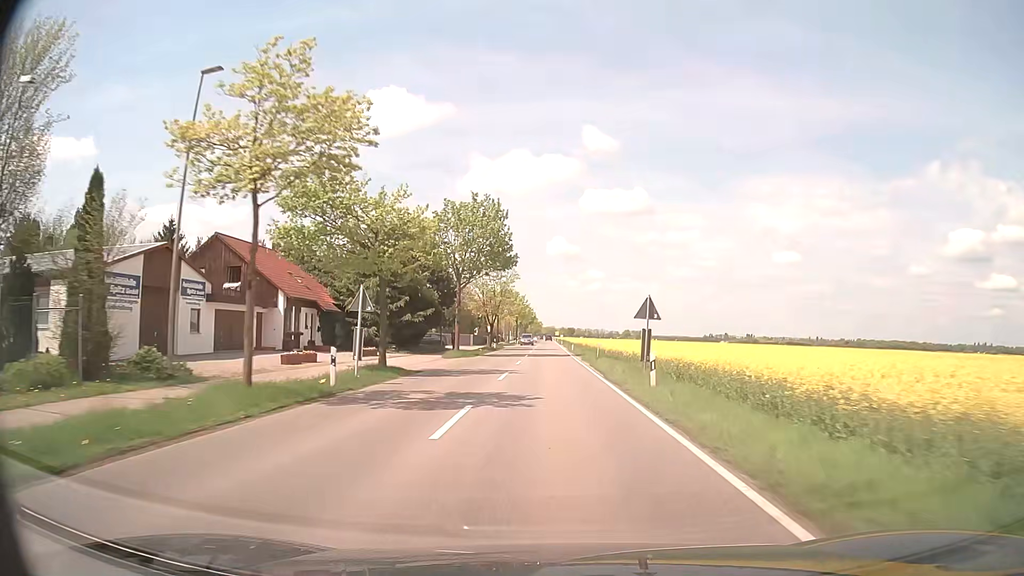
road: secondary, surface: asphalt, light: Day
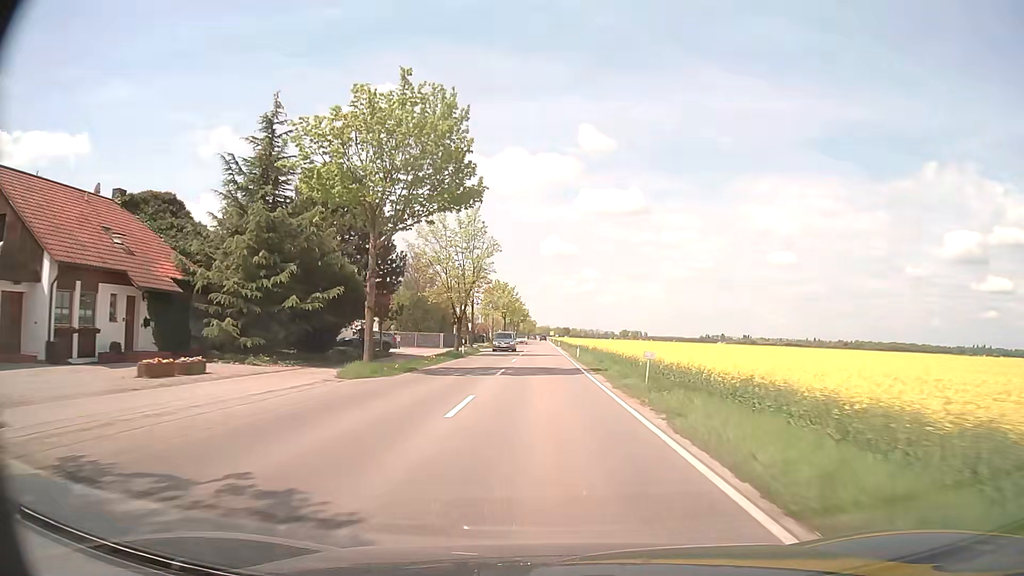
(+0.1, +21.7) m; +1°
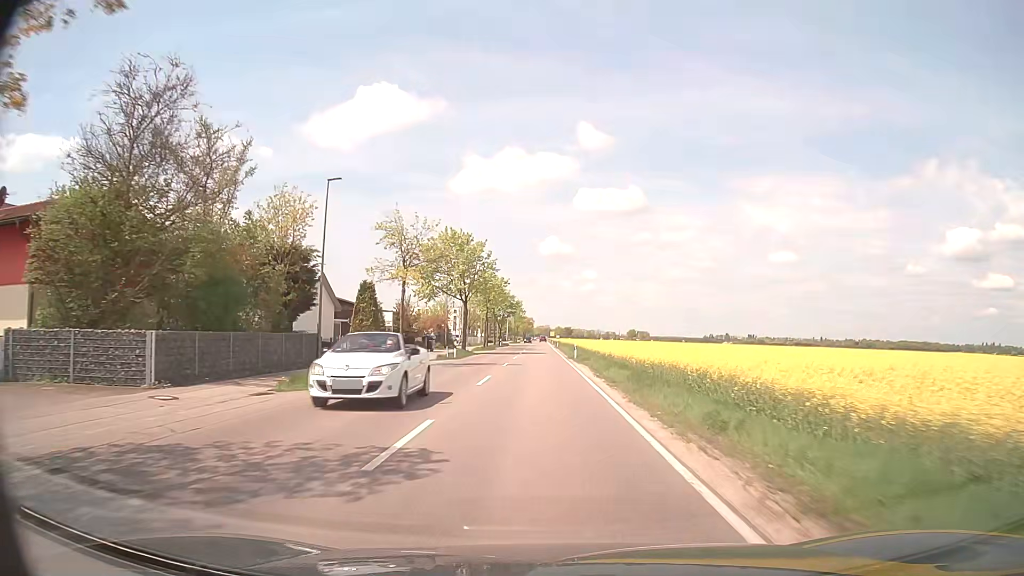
(-0.1, +52.4) m; 0°
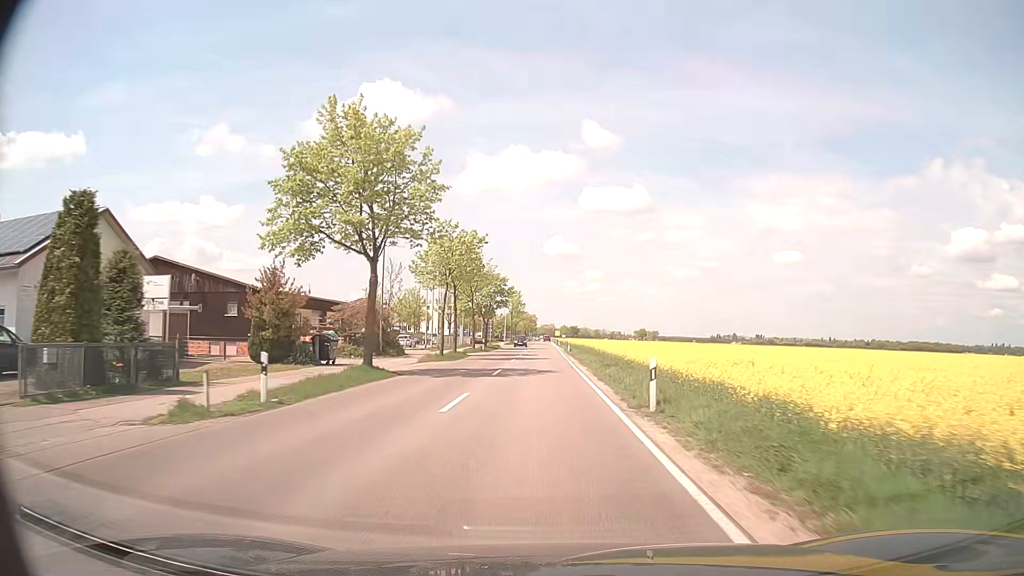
(-0.1, +30.5) m; 0°
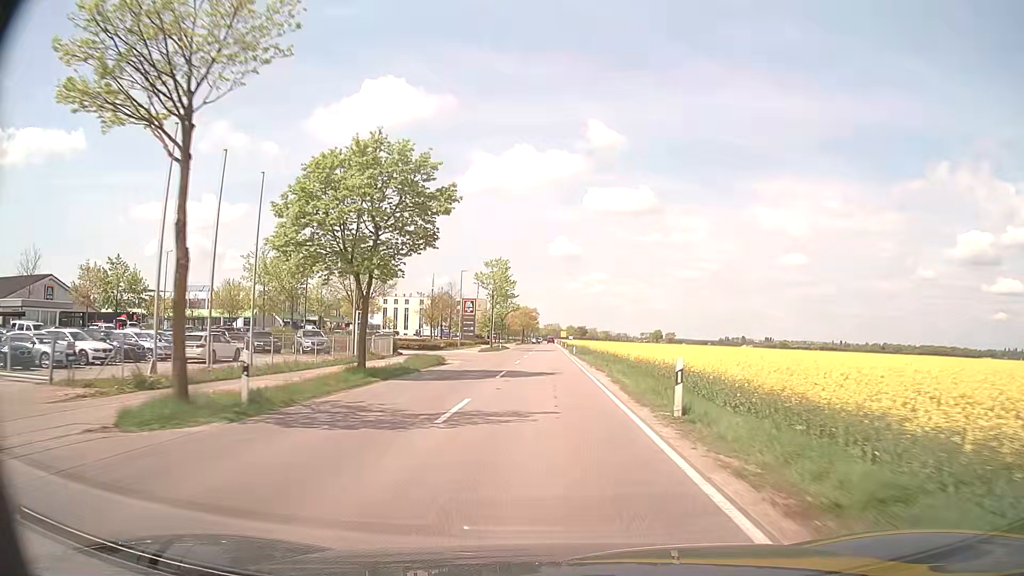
(-0.2, +49.6) m; 0°
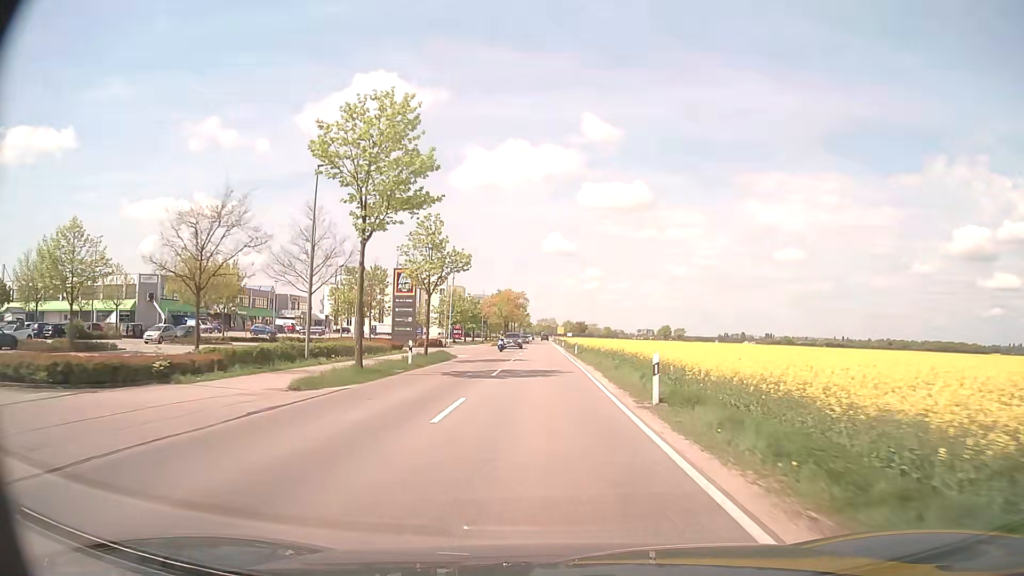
(+0.2, +48.2) m; +1°
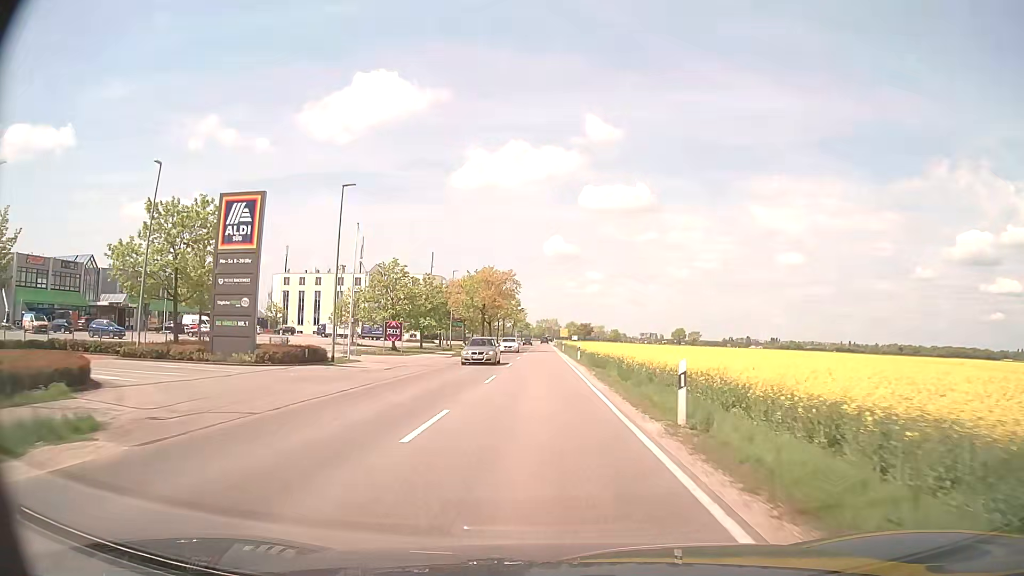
(0.0, +37.8) m; 0°
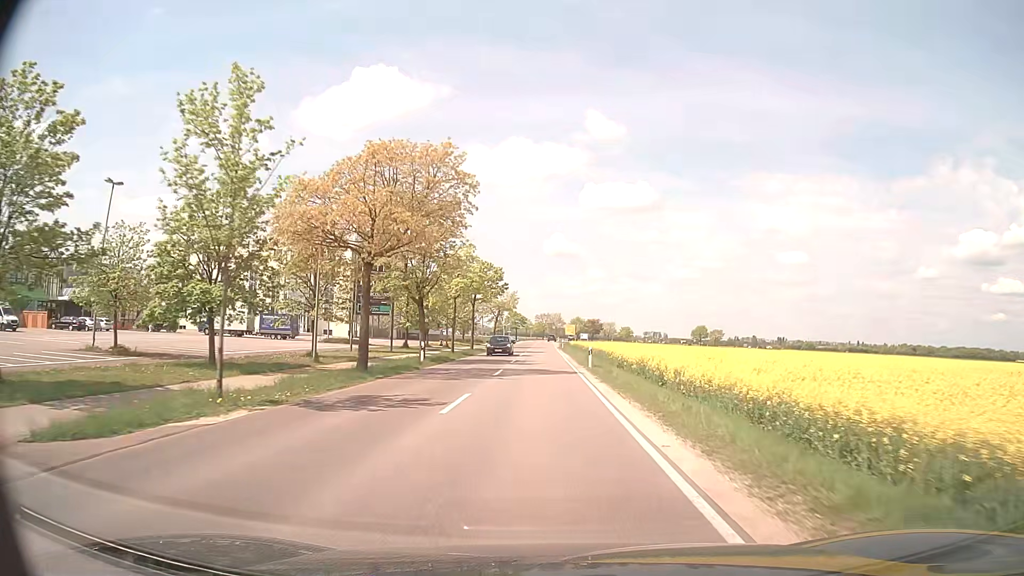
(-0.1, +44.6) m; 0°
